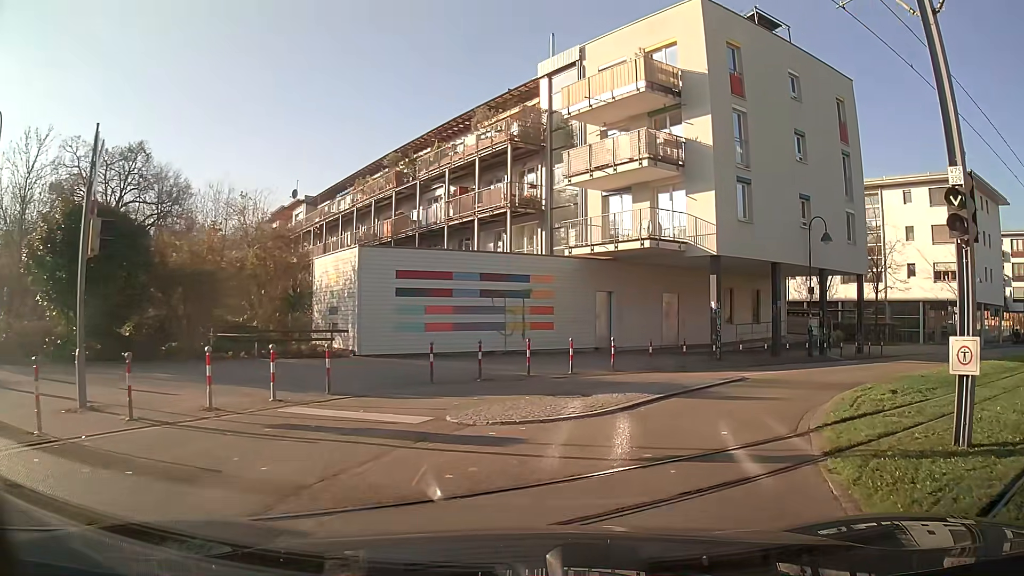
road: residential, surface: asphalt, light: Day
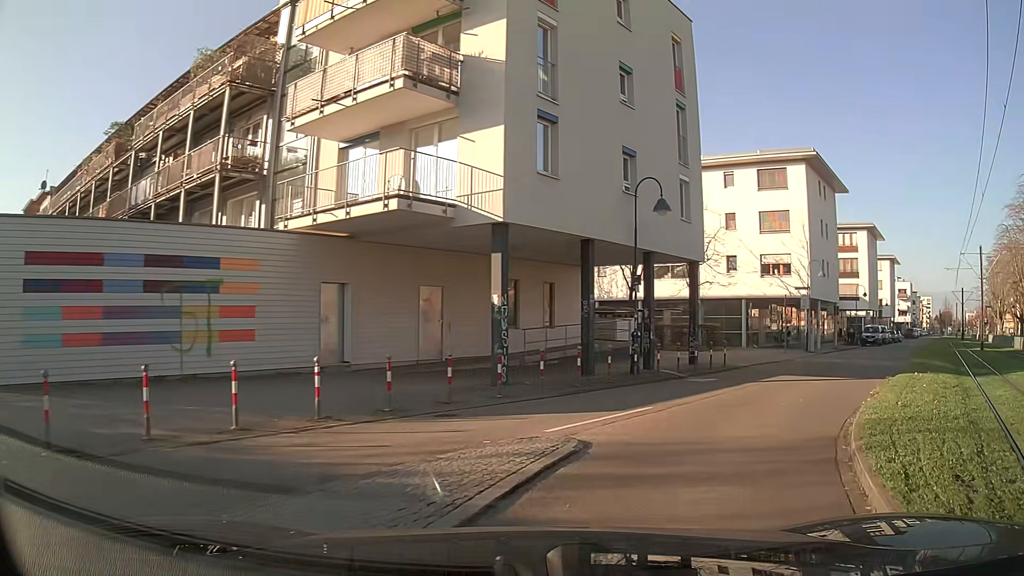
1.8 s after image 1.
(+1.5, +8.2) m; +21°
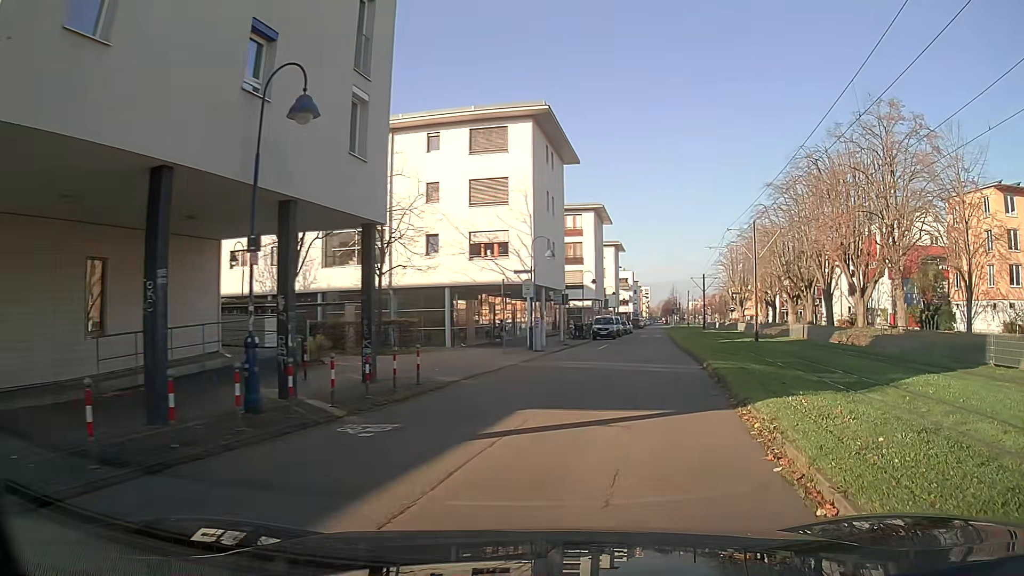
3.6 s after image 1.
(+1.9, +8.6) m; +24°
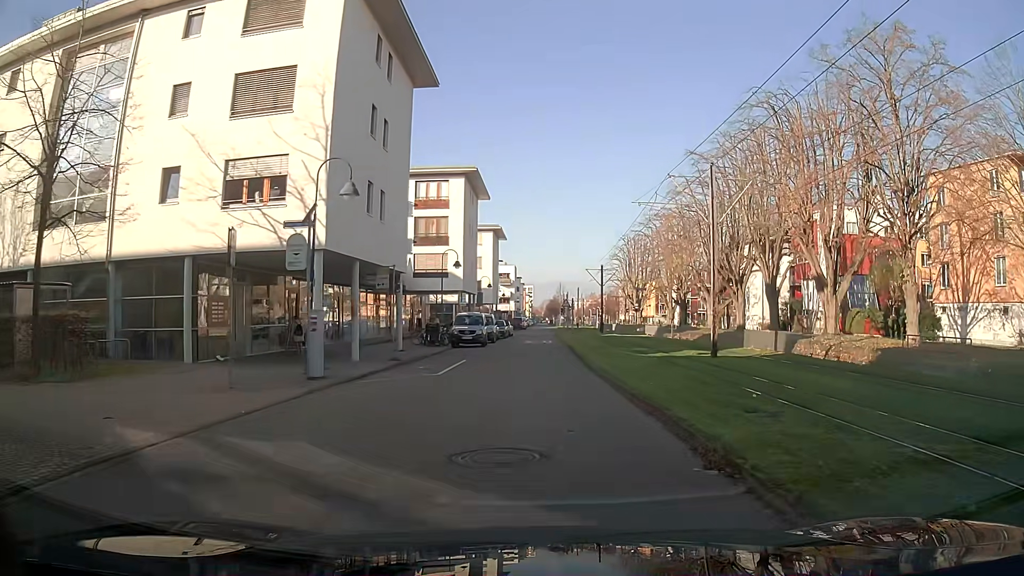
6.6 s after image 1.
(+1.4, +16.1) m; +6°
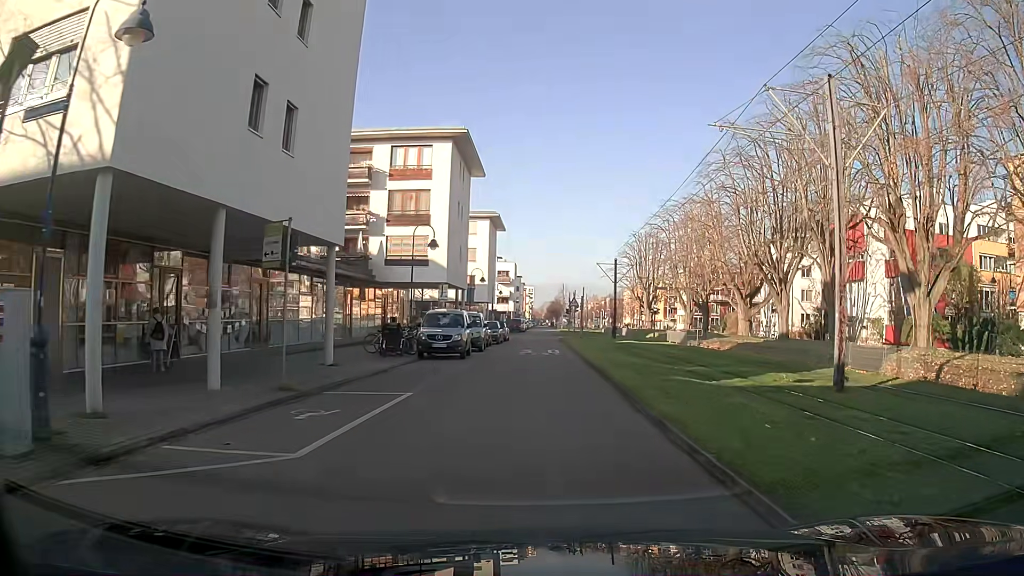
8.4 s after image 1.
(0.0, +10.7) m; 0°
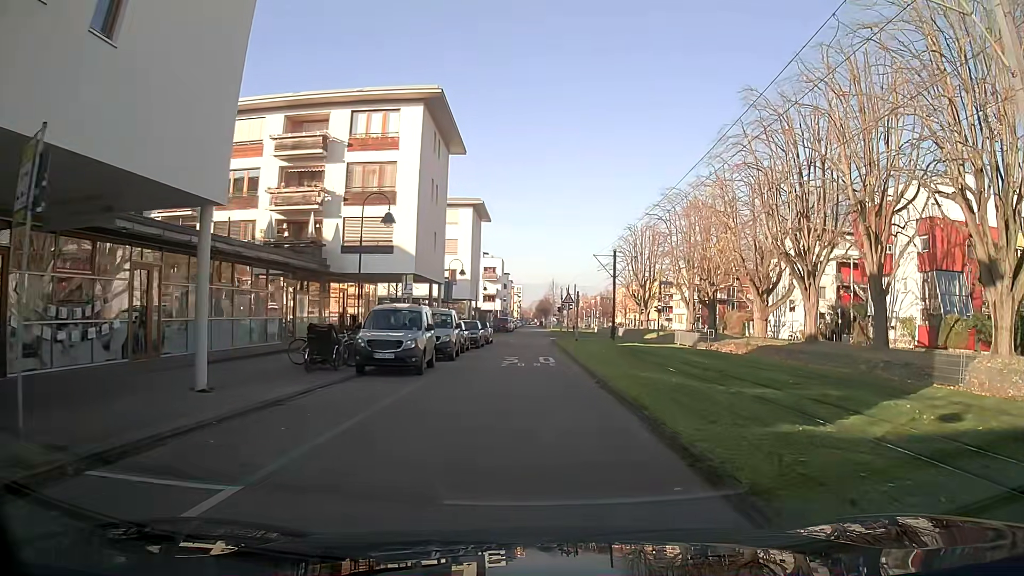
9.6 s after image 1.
(0.0, +7.3) m; +1°
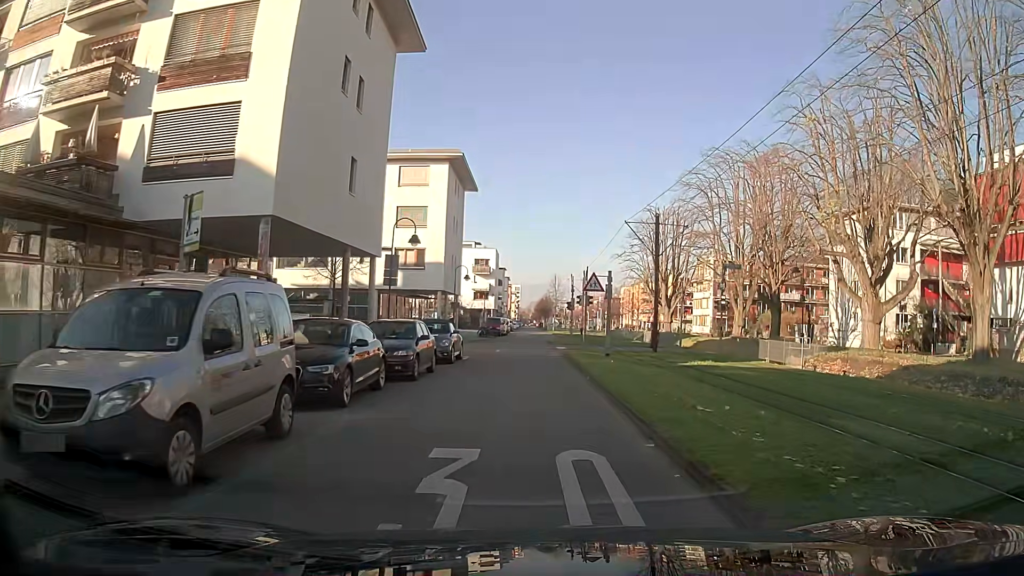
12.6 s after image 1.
(0.0, +18.7) m; 0°
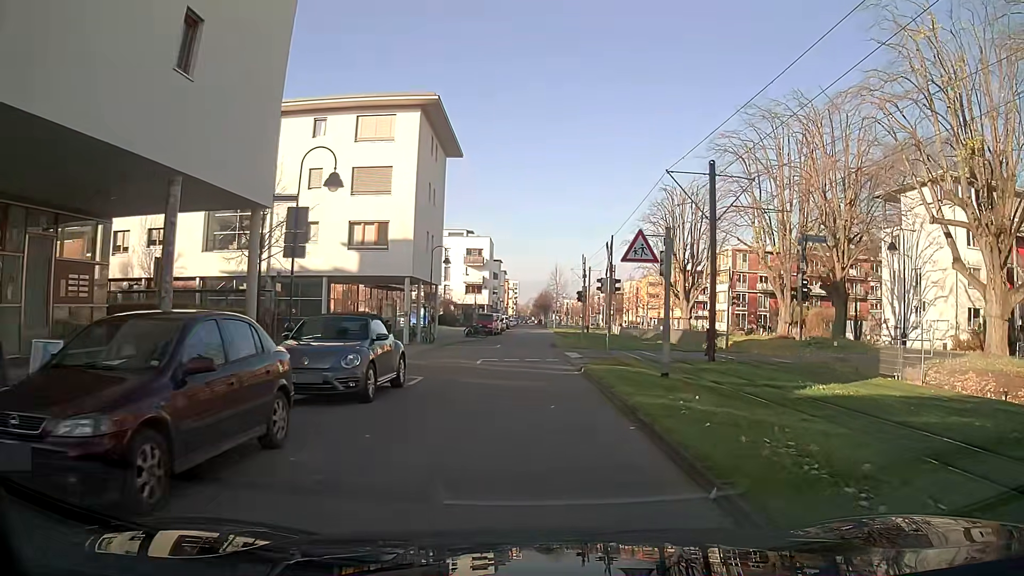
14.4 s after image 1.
(+0.1, +11.4) m; +1°
(0, +10) (0, +20) (0, +30) (0, +40) (+1, +50) (+1, +60) (+1, +70) (+1, +80) (+1, +90) (+1, +100) m
